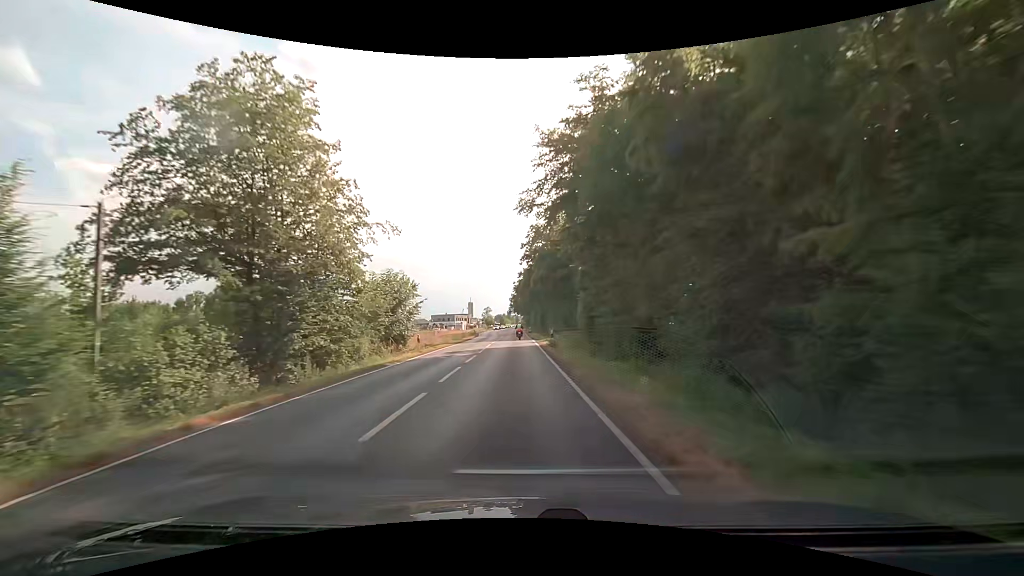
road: secondary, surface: asphalt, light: Day
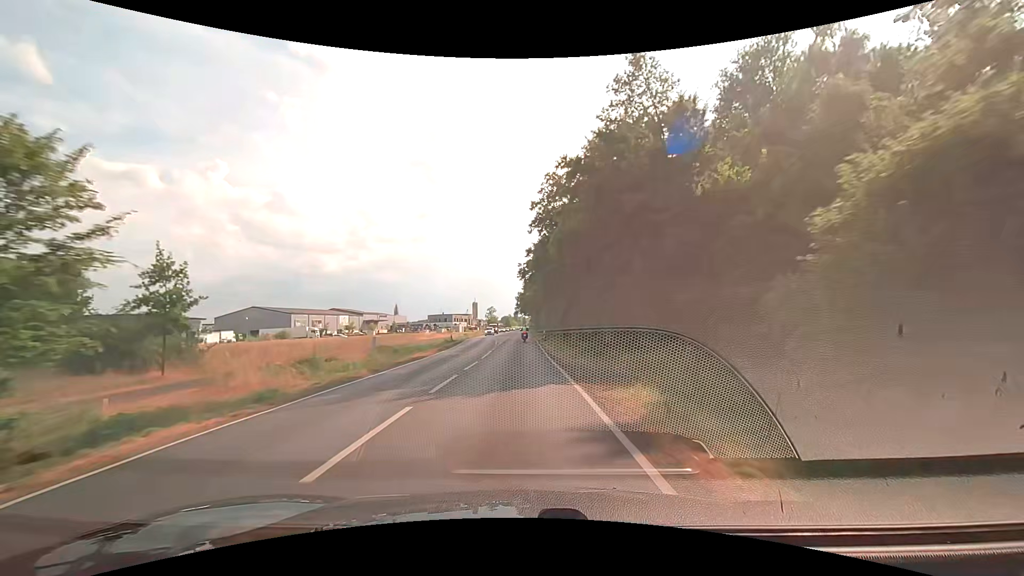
(-0.3, +31.6) m; -1°
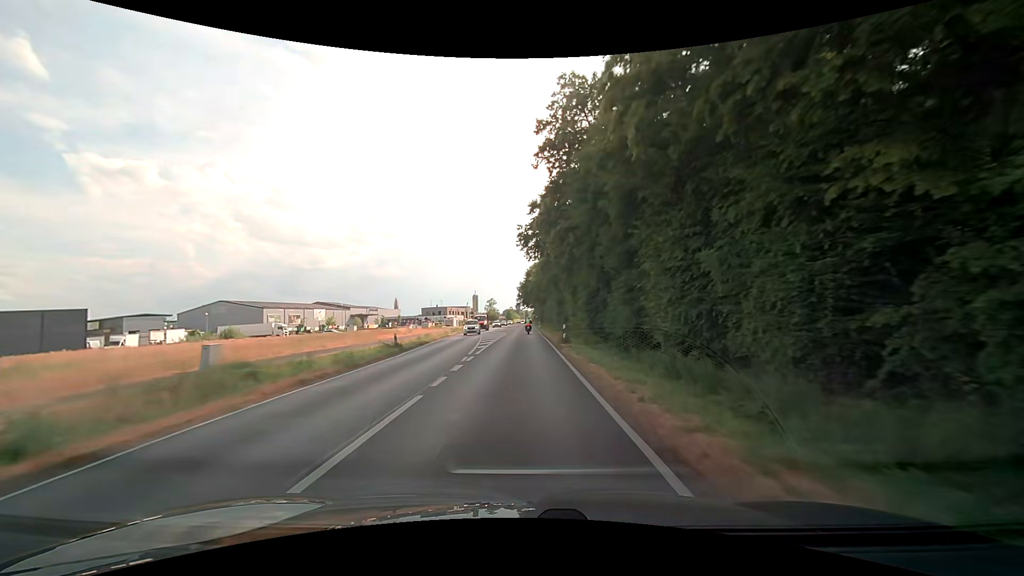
(+0.1, +21.3) m; 0°
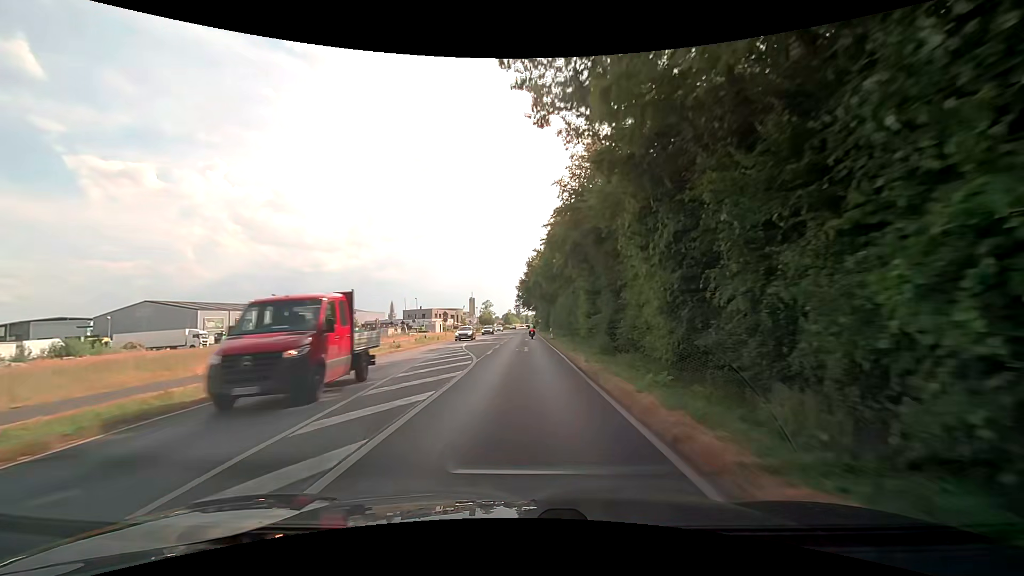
(0.0, +31.6) m; 0°
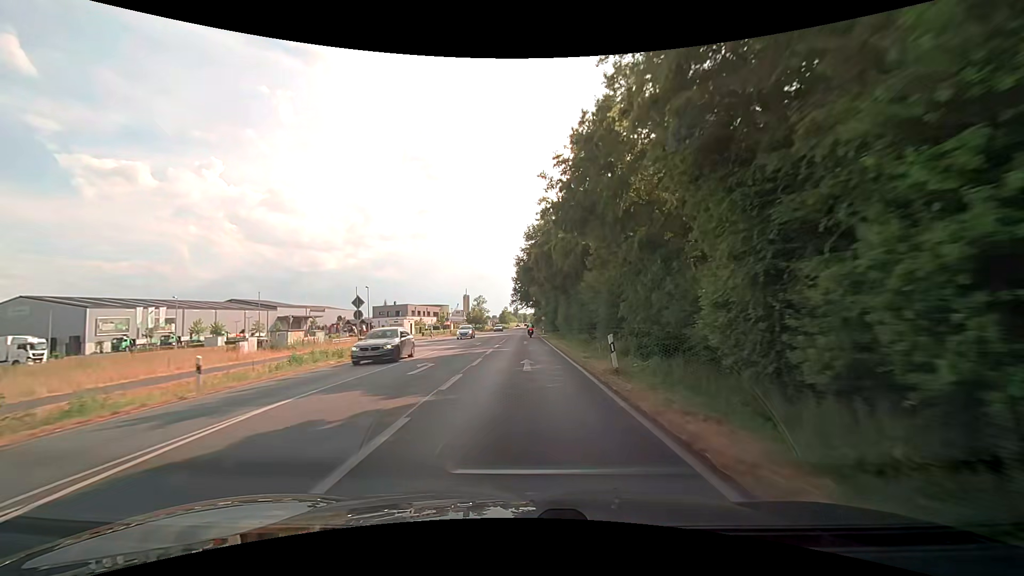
(+0.1, +31.3) m; 0°
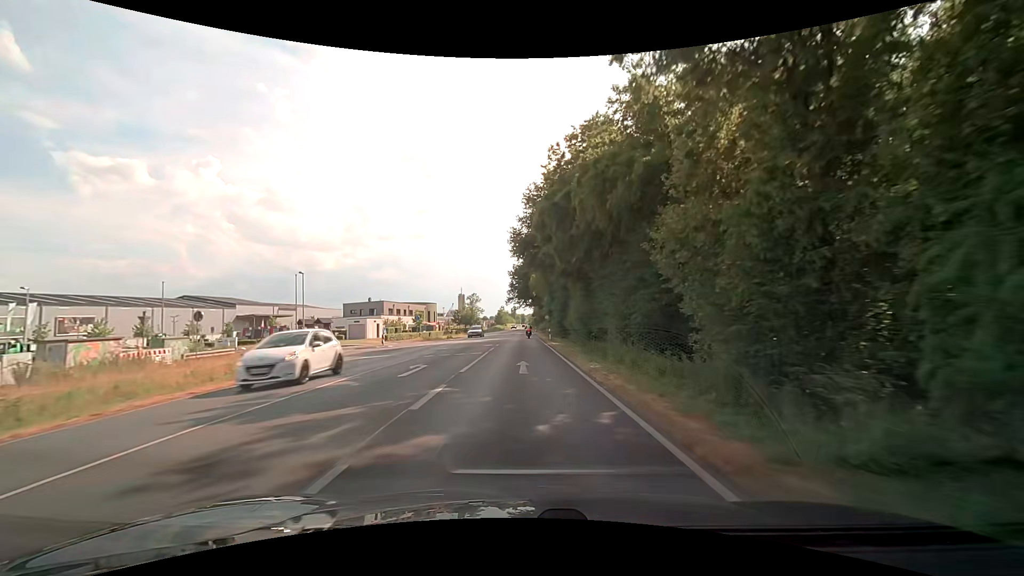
(0.0, +20.9) m; 0°
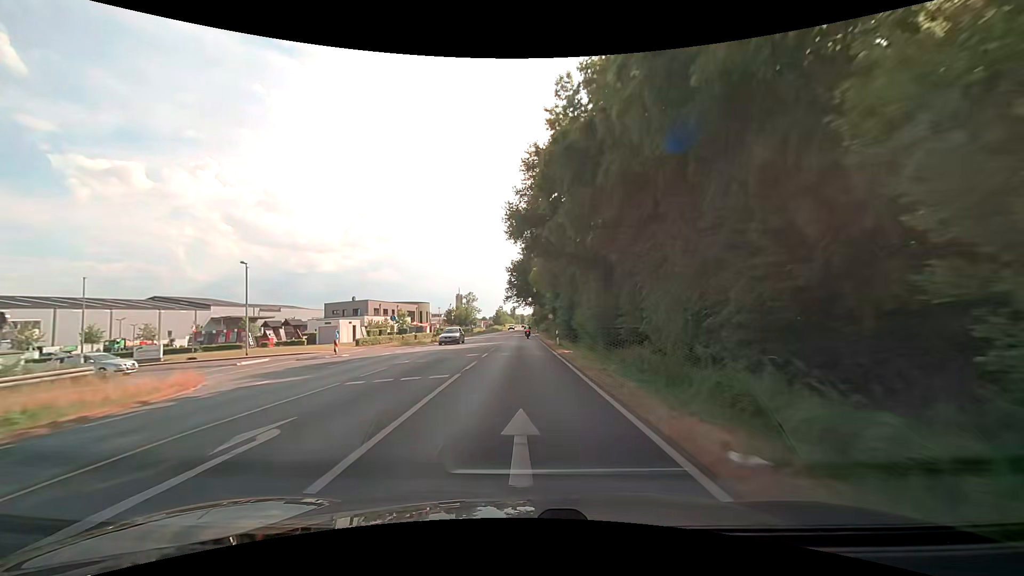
(0.0, +10.4) m; 0°
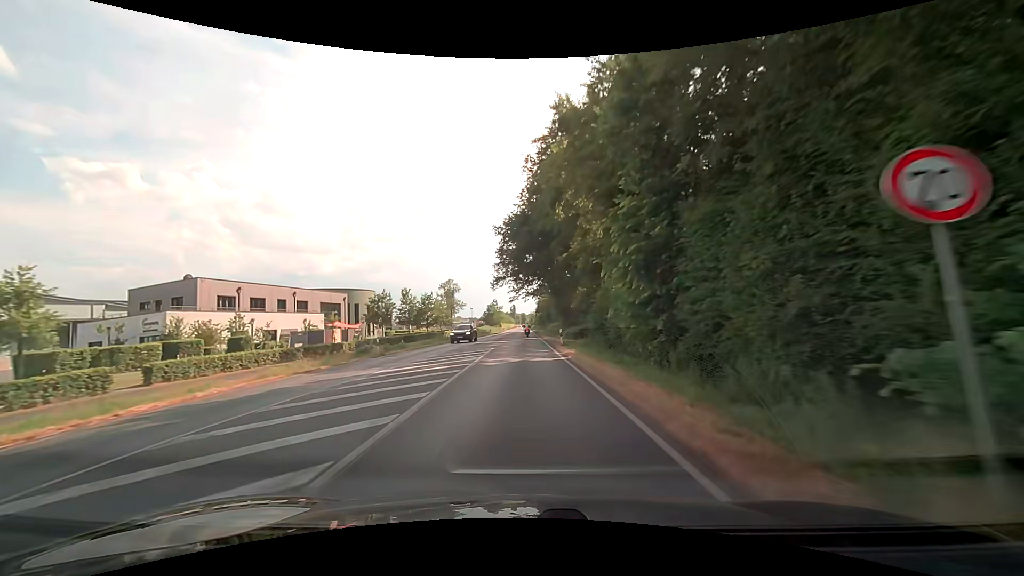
(-0.4, +52.4) m; 0°
(0, +10) (0, +20) (0, +30) (0, +40) (0, +50) (0, +60) (0, +70) (0, +80) (0, +90) (0, +100) m
